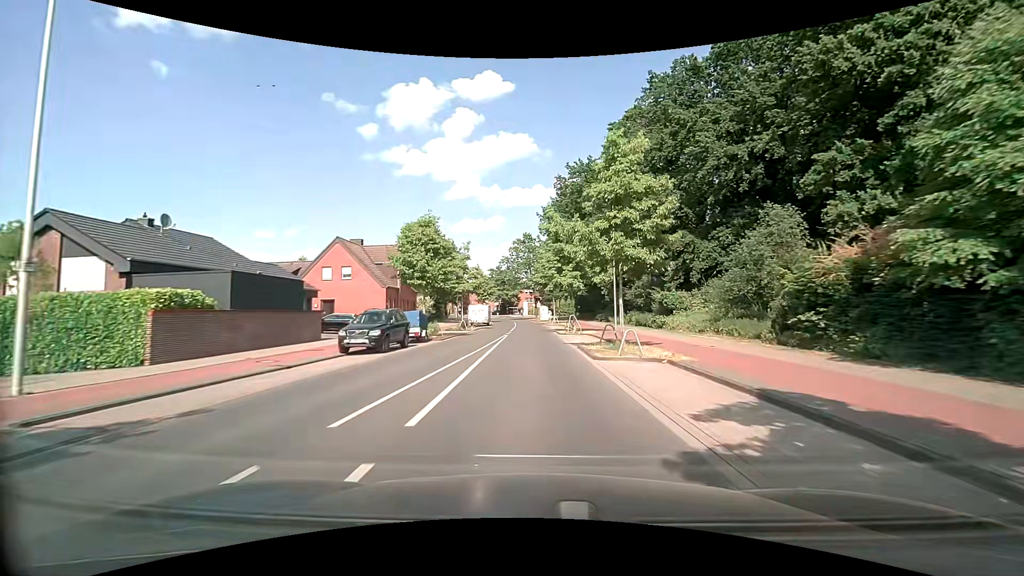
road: tertiary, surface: asphalt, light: Day
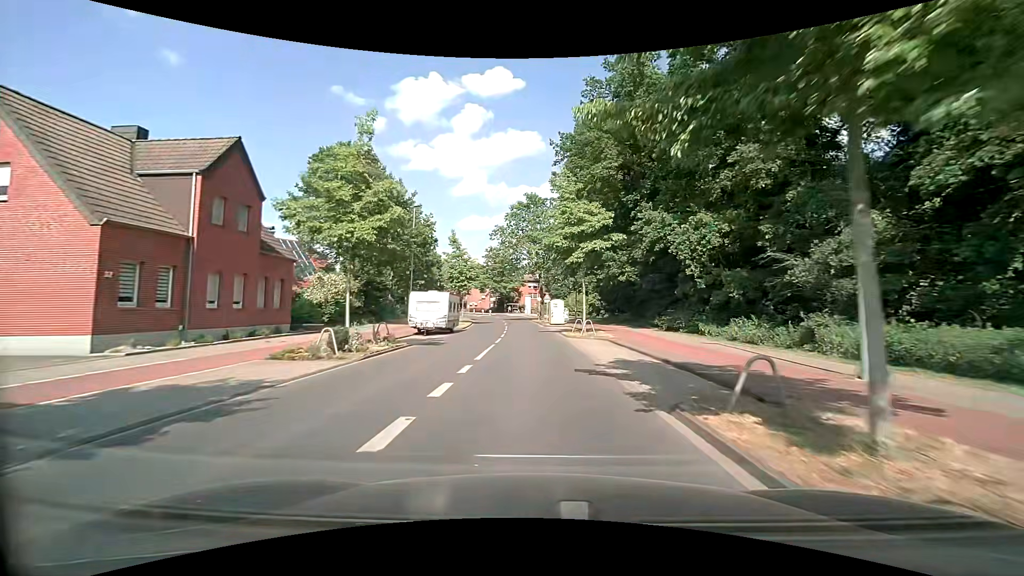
(-0.1, +30.2) m; 0°
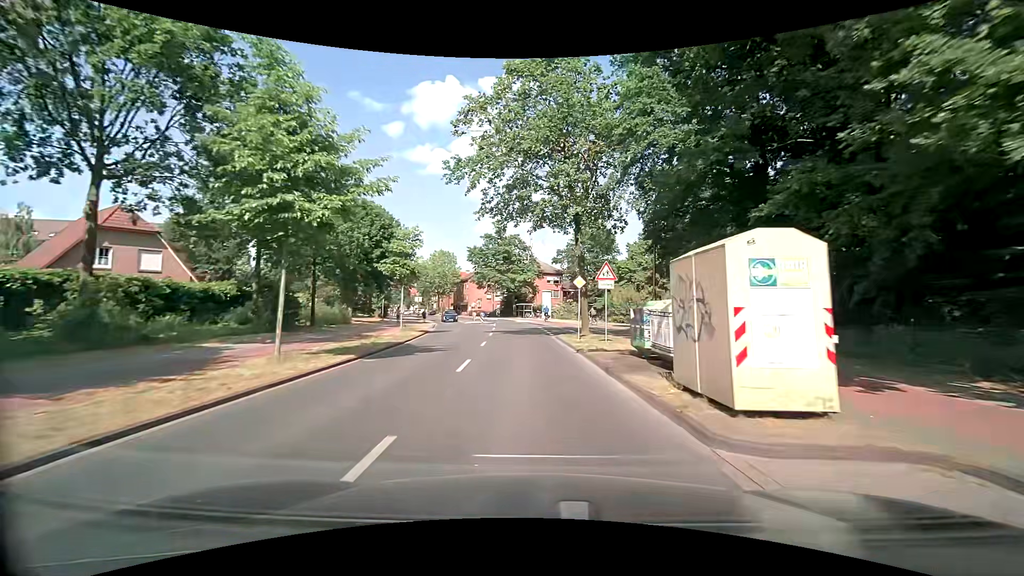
(-0.6, +37.4) m; -2°
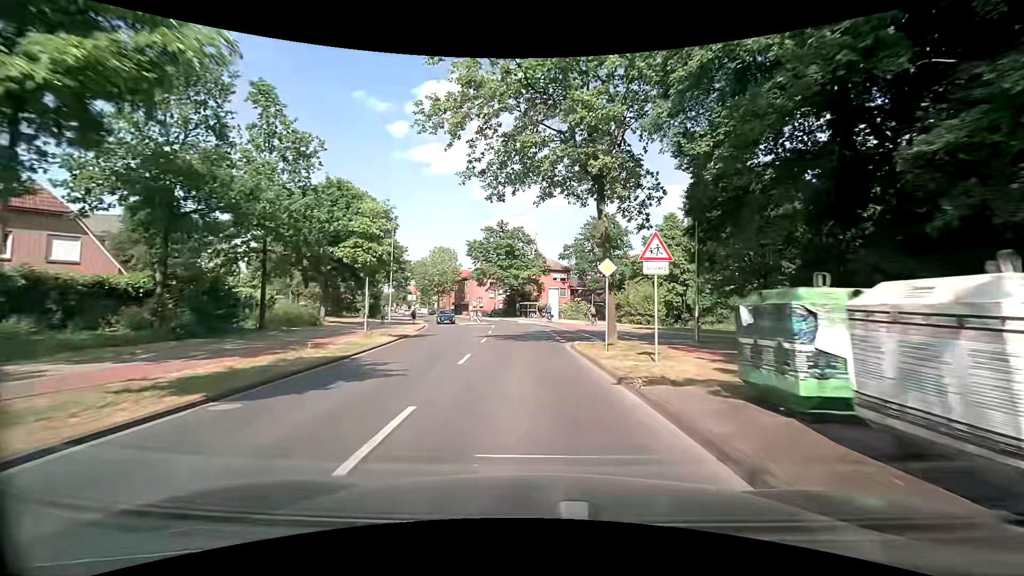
(0.0, +7.2) m; -1°
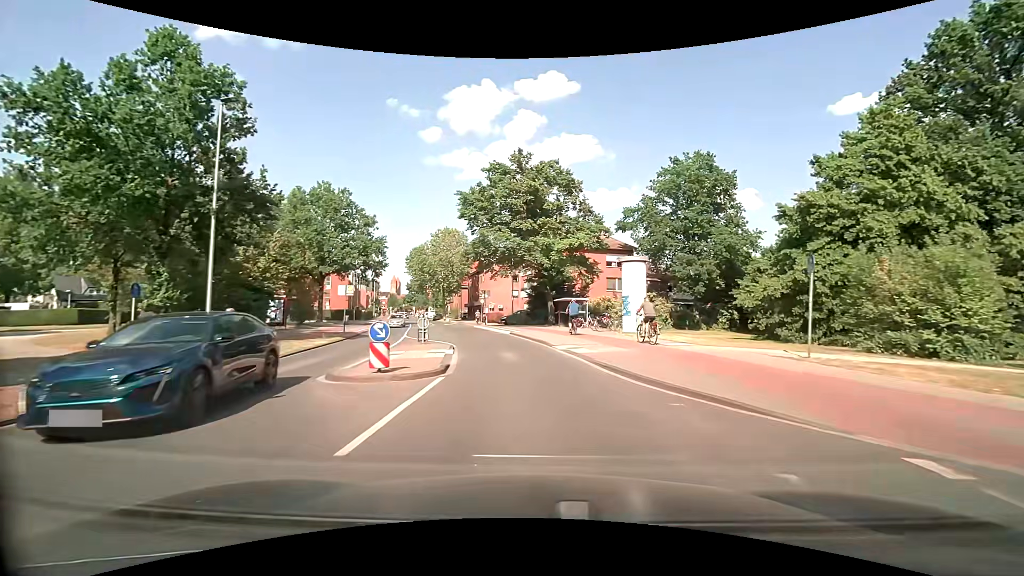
(-0.6, +34.7) m; -3°
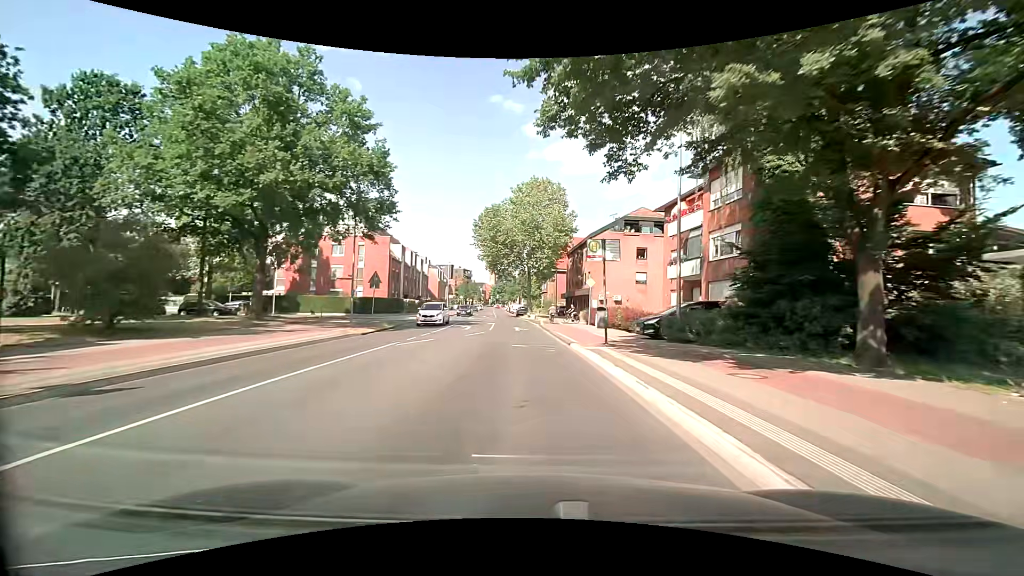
(-3.4, +32.7) m; -12°
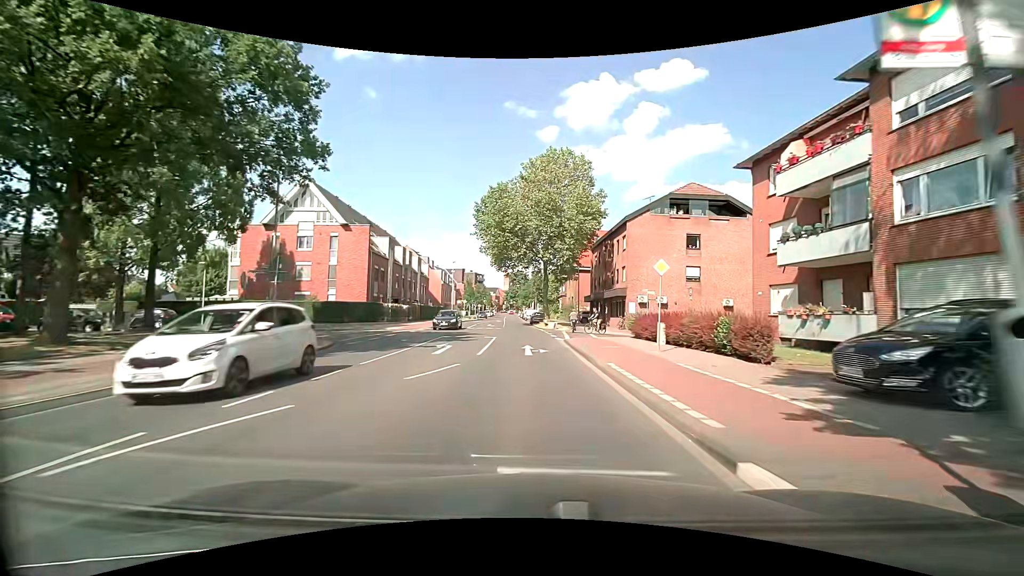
(-0.3, +13.2) m; -2°
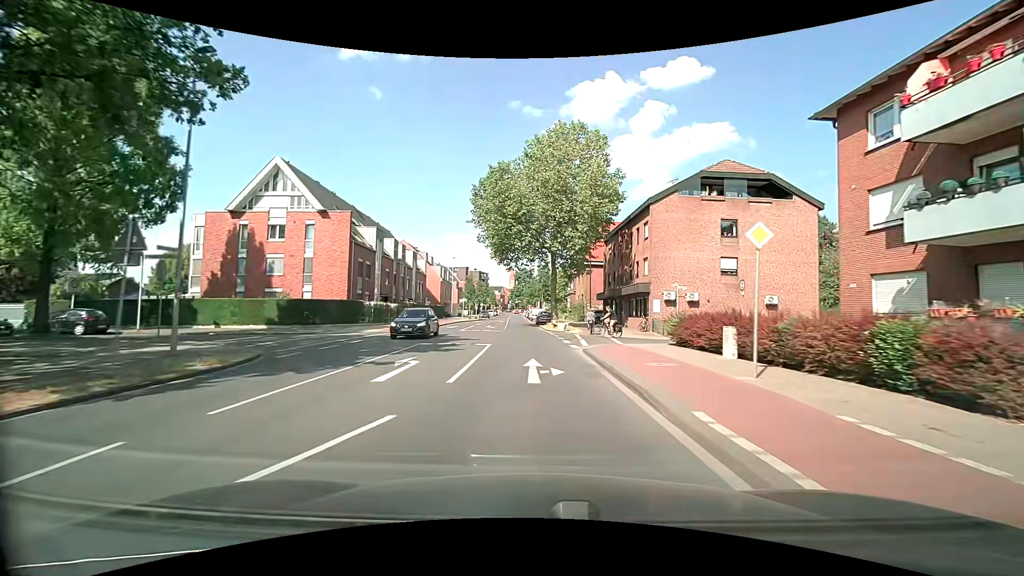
(0.0, +6.6) m; -1°
(0, +10) (0, +20) (-1, +30) (-1, +40) (-1, +50) (-2, +60) (-2, +70) (-2, +80) (-3, +90) (-3, +100) m
